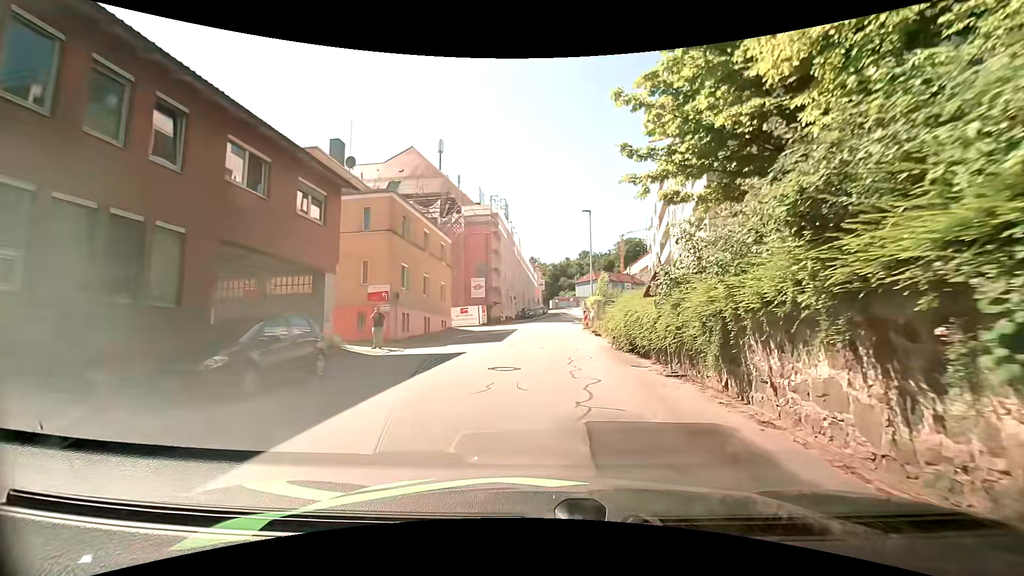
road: residential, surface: asphalt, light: Day
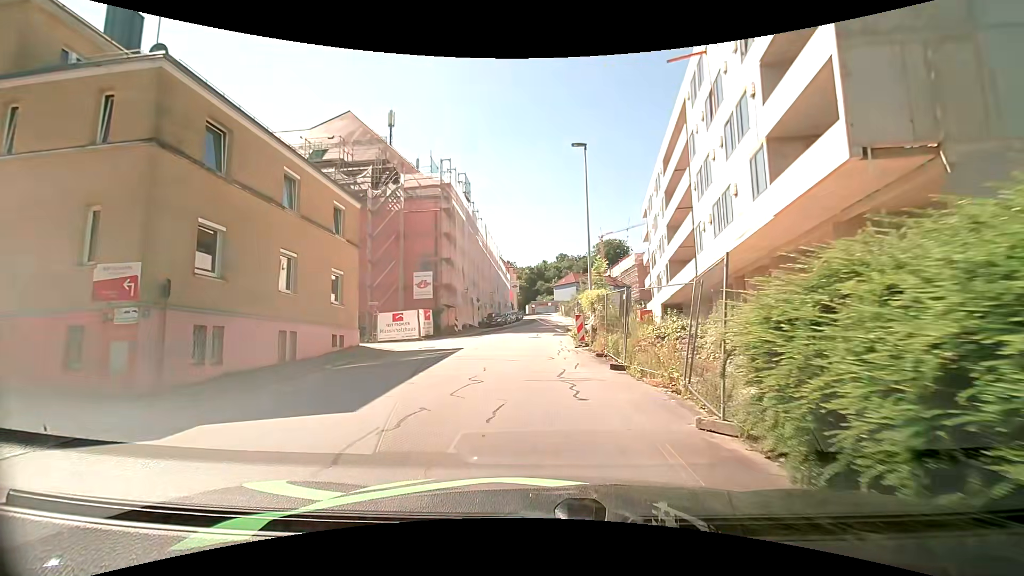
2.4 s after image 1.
(+0.5, +14.8) m; +2°
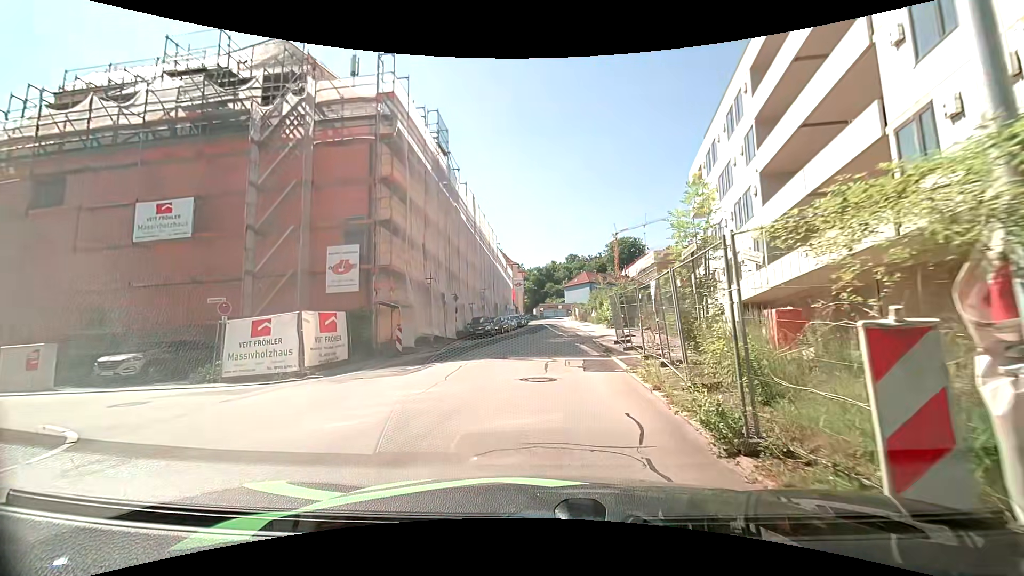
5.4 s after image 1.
(-0.1, +16.9) m; -2°
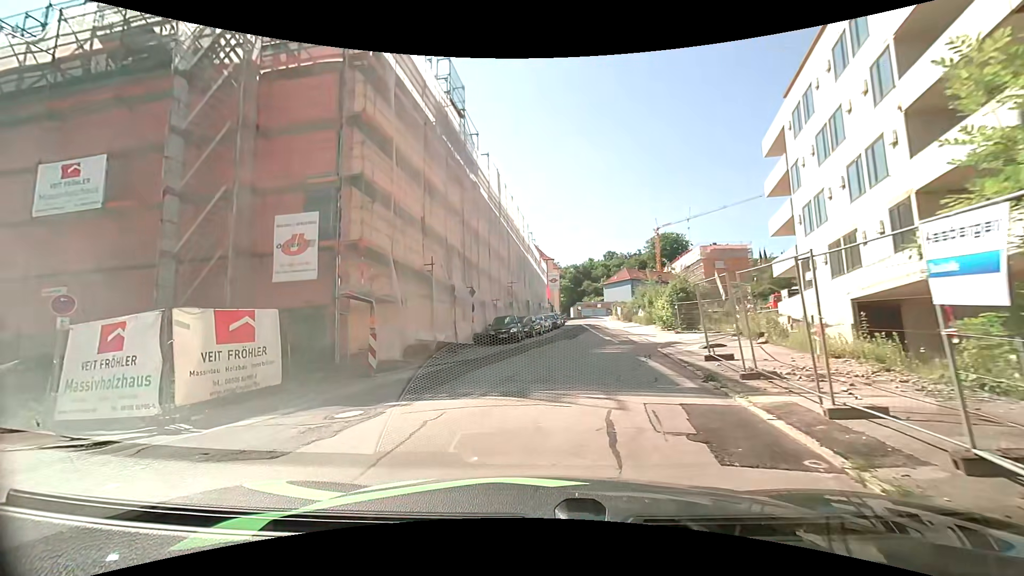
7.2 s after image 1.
(0.0, +7.2) m; -2°
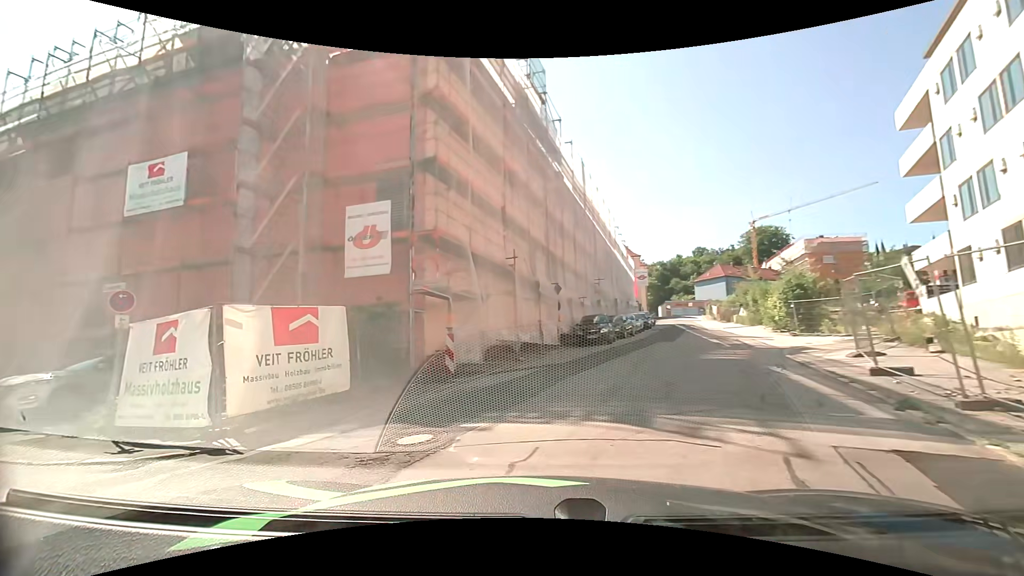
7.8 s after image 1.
(-0.1, +2.0) m; -10°
